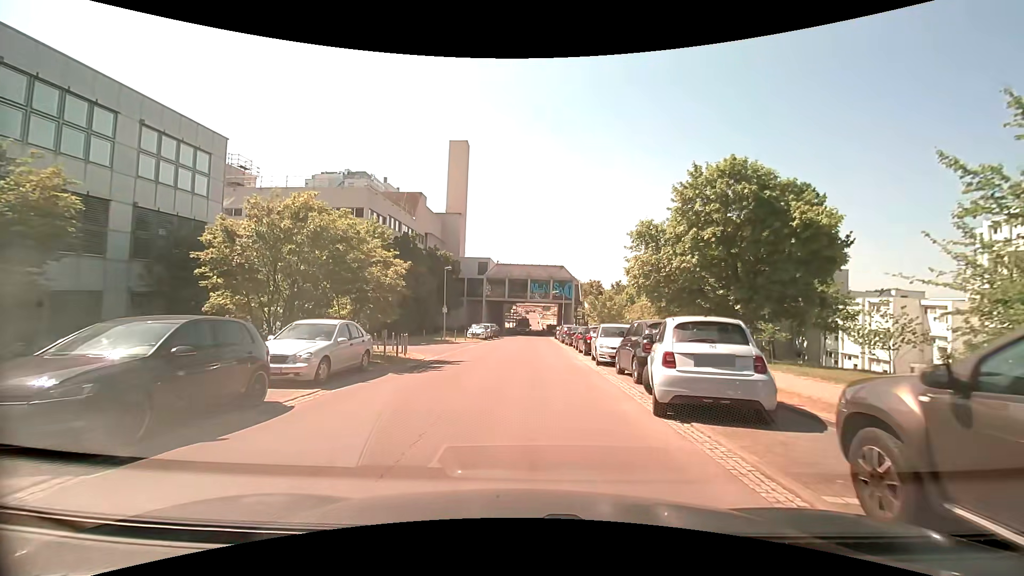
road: unclassified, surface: asphalt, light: Day
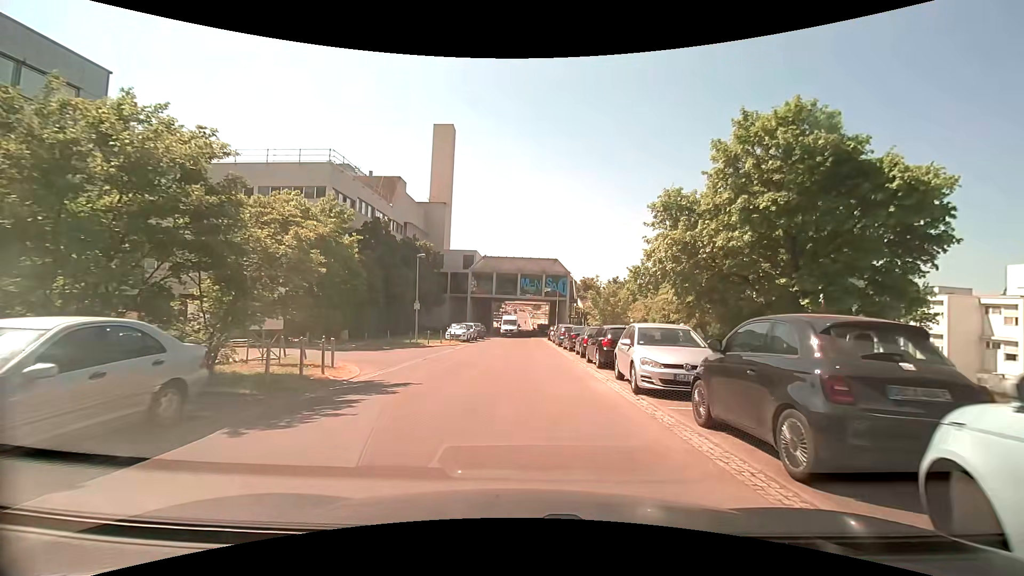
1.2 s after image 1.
(+0.1, +7.2) m; +2°
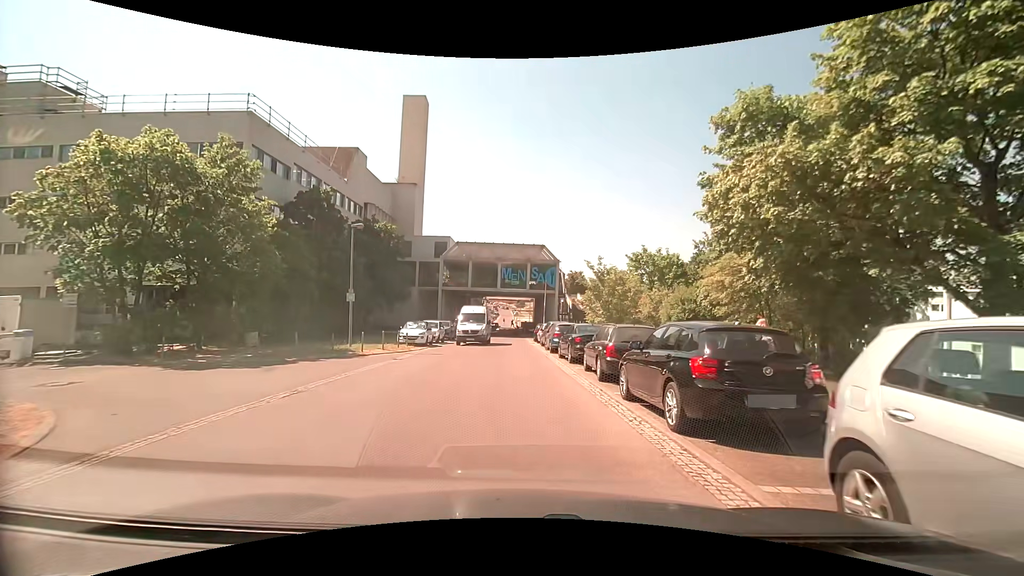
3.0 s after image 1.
(+0.1, +9.9) m; +2°
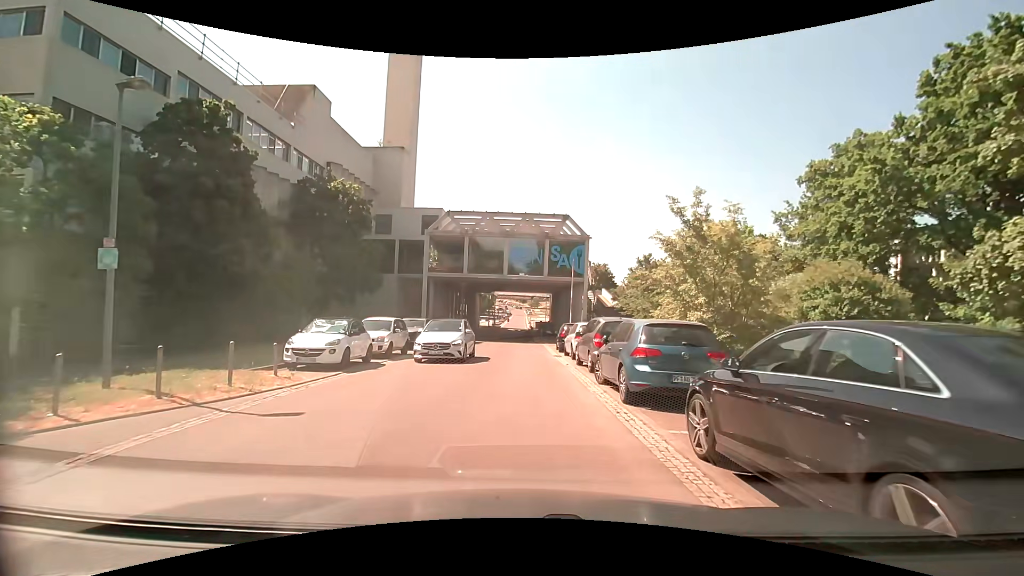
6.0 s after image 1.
(-0.4, +15.2) m; -2°
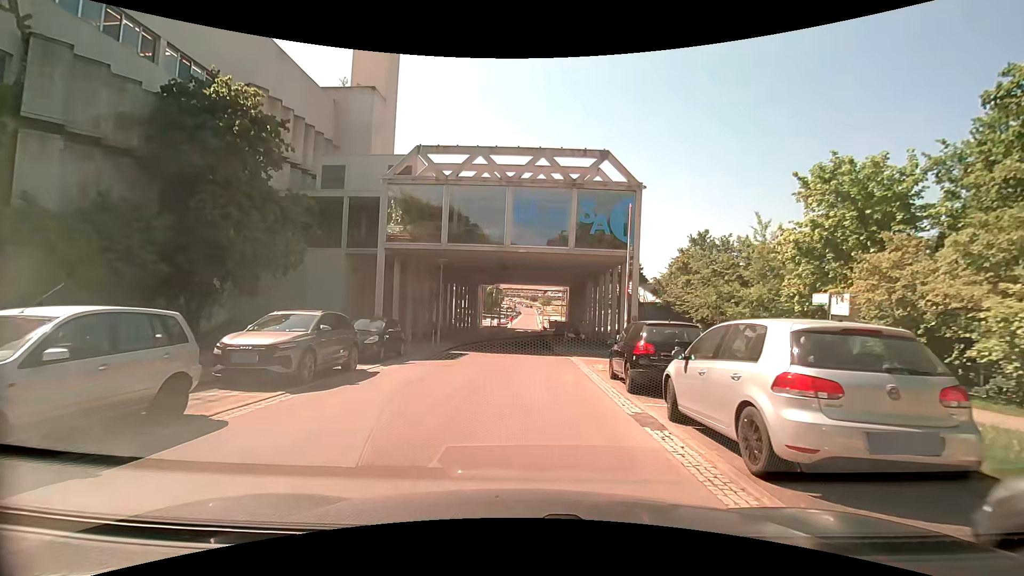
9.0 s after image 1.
(-0.3, +14.8) m; -1°
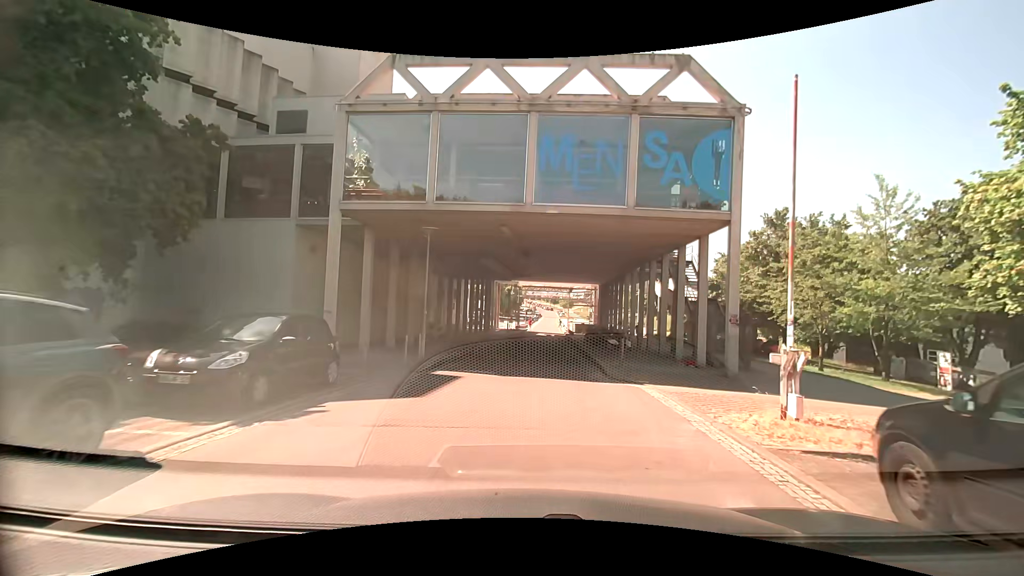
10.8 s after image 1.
(-0.4, +9.2) m; -2°
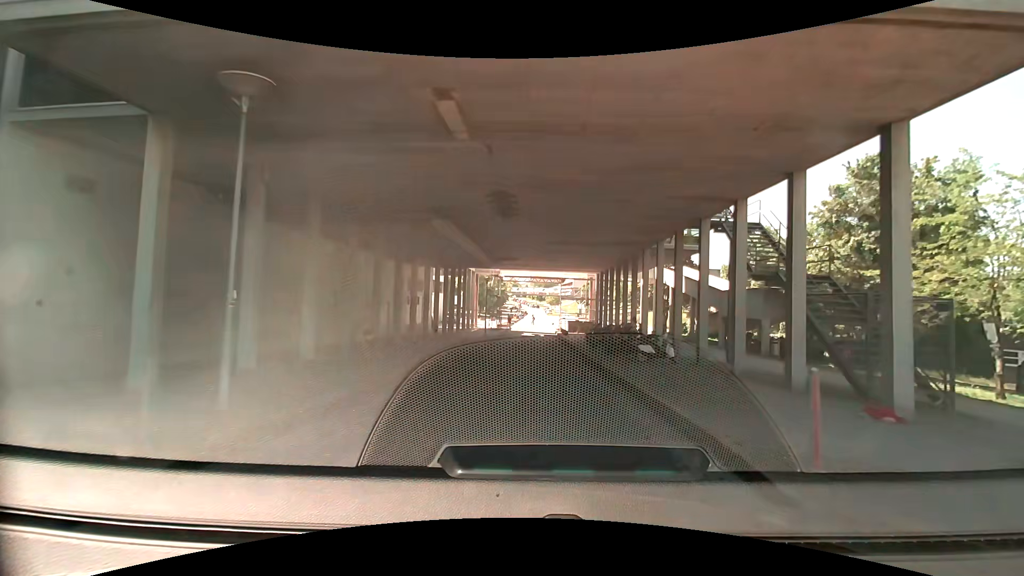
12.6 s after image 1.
(+0.1, +10.8) m; +1°
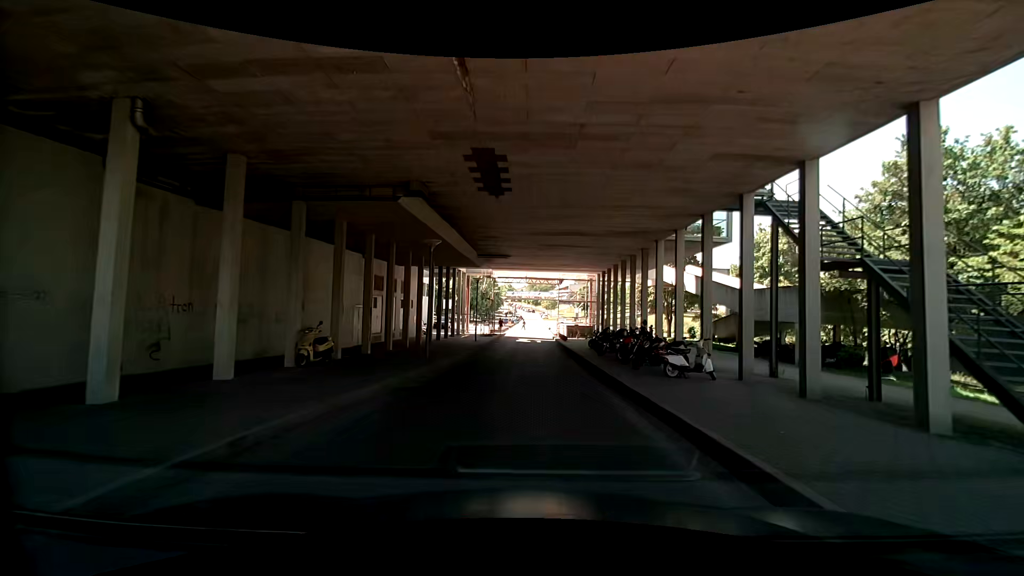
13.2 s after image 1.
(+0.1, +4.0) m; +1°
(0, +10) (+1, +20) (+2, +30) (+2, +40) (+3, +50) (+3, +60) (+3, +70) (+3, +80) (+4, +90) (+4, +100) m
